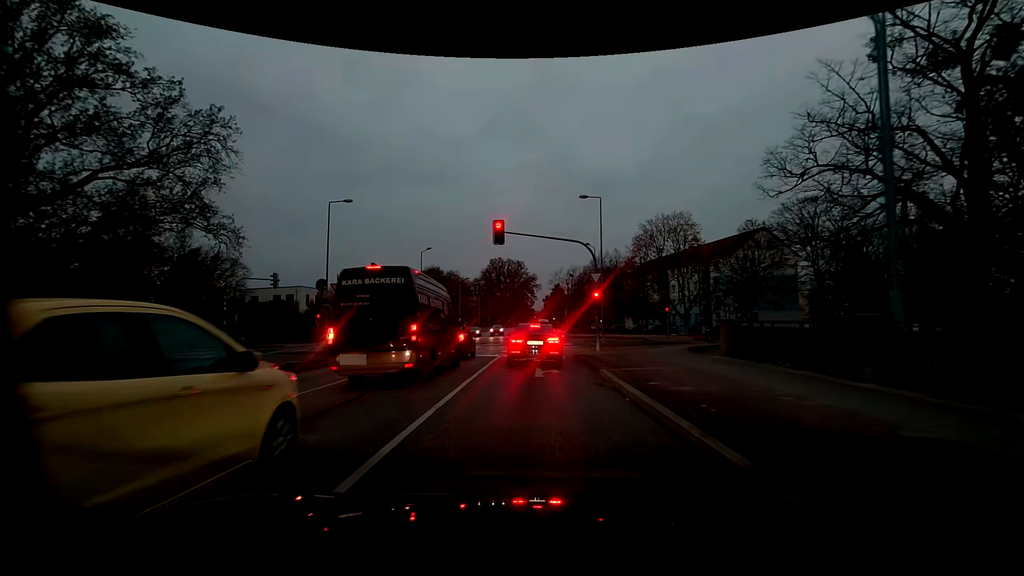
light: Dusk
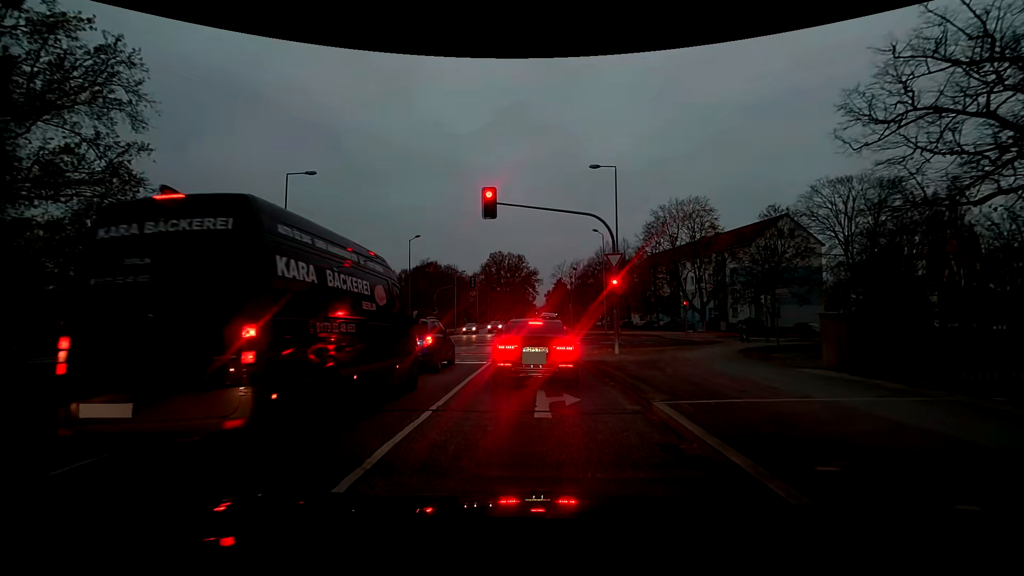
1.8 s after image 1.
(0.0, +5.9) m; +1°
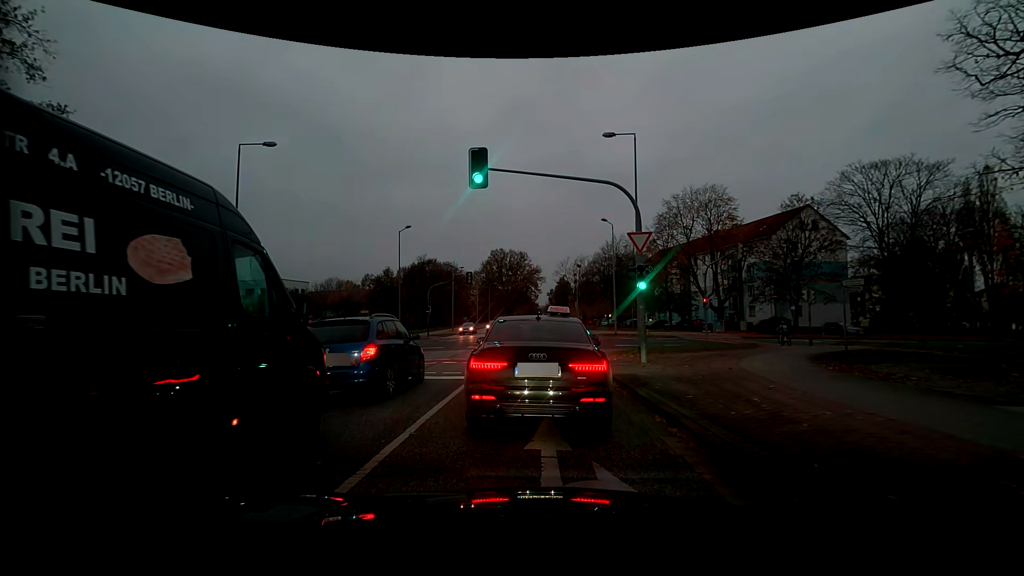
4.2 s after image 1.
(-0.1, +4.6) m; 0°
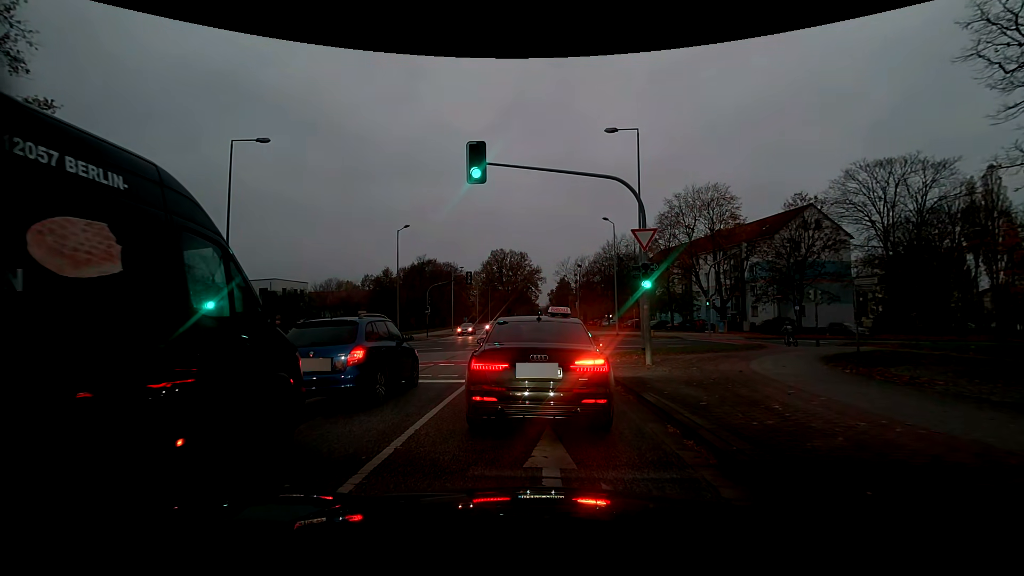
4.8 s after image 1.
(0.0, +0.7) m; 0°
